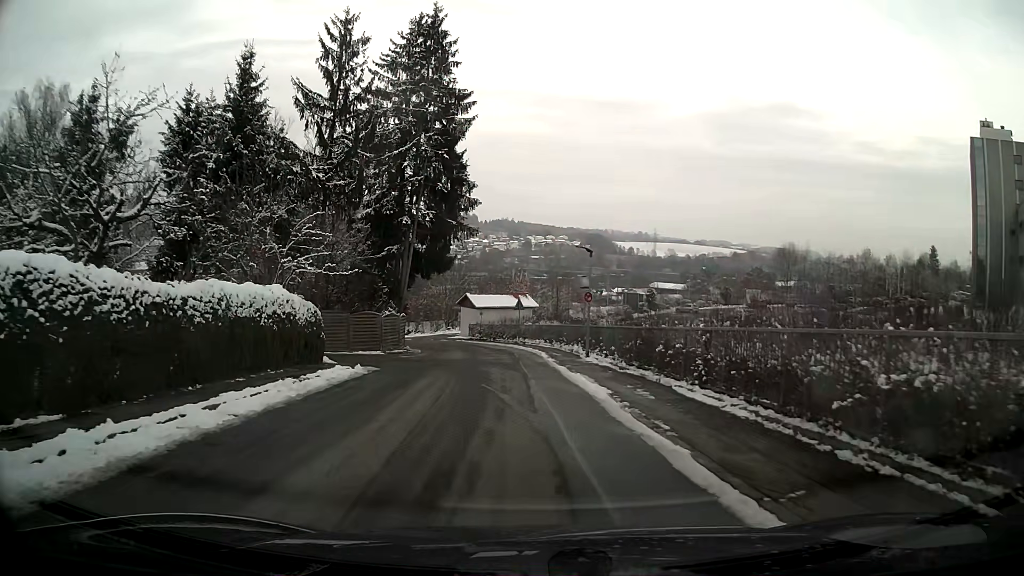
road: residential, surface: asphalt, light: Day
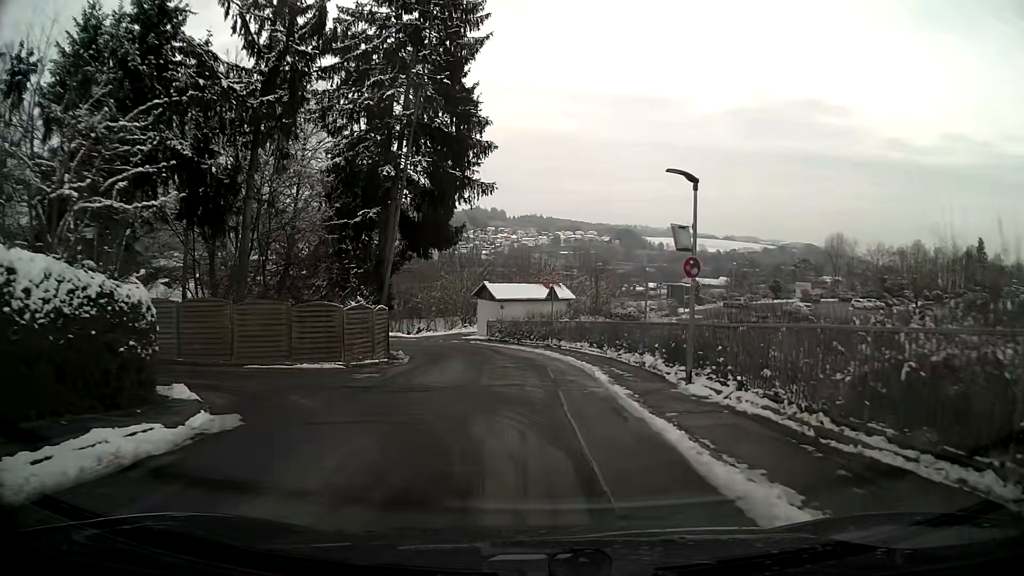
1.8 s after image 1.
(-0.3, +12.0) m; -2°
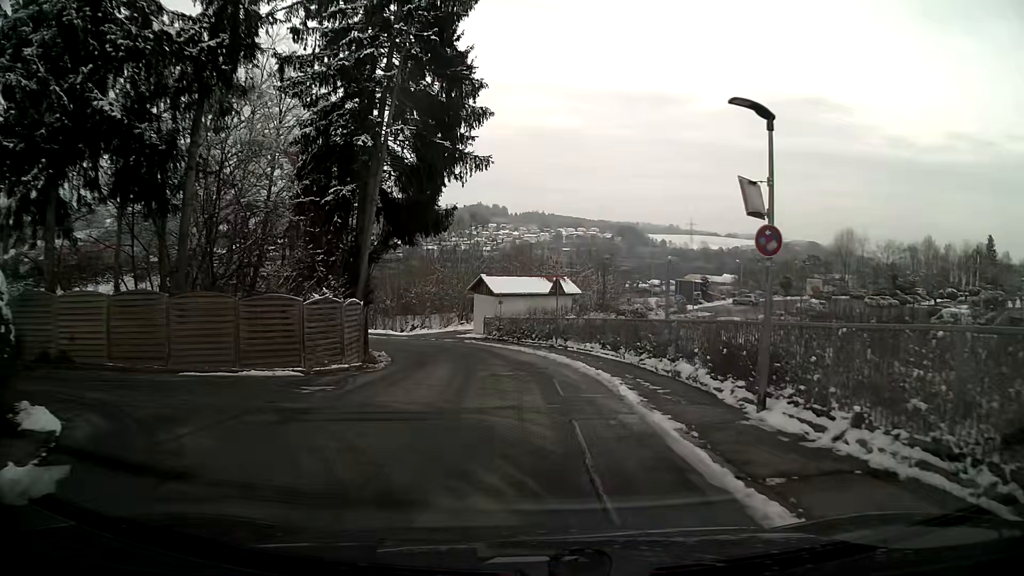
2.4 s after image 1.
(0.0, +4.1) m; 0°
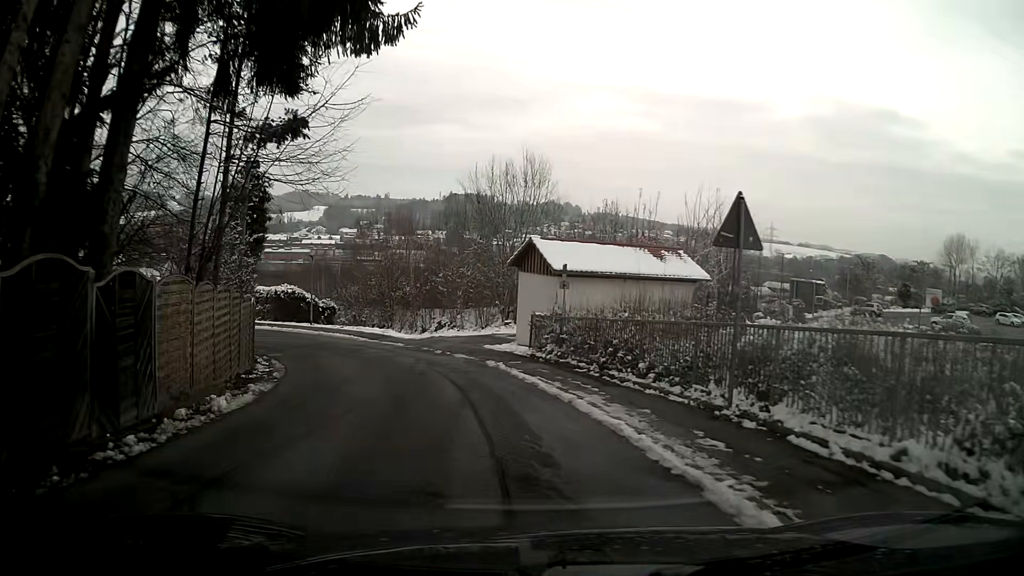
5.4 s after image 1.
(-0.8, +18.9) m; -8°
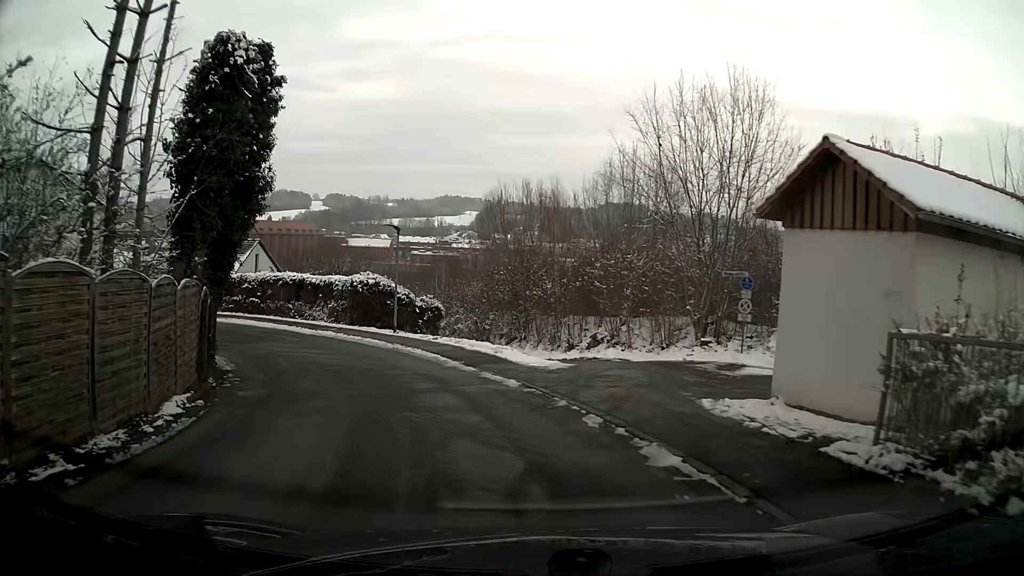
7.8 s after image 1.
(-1.5, +13.8) m; -13°
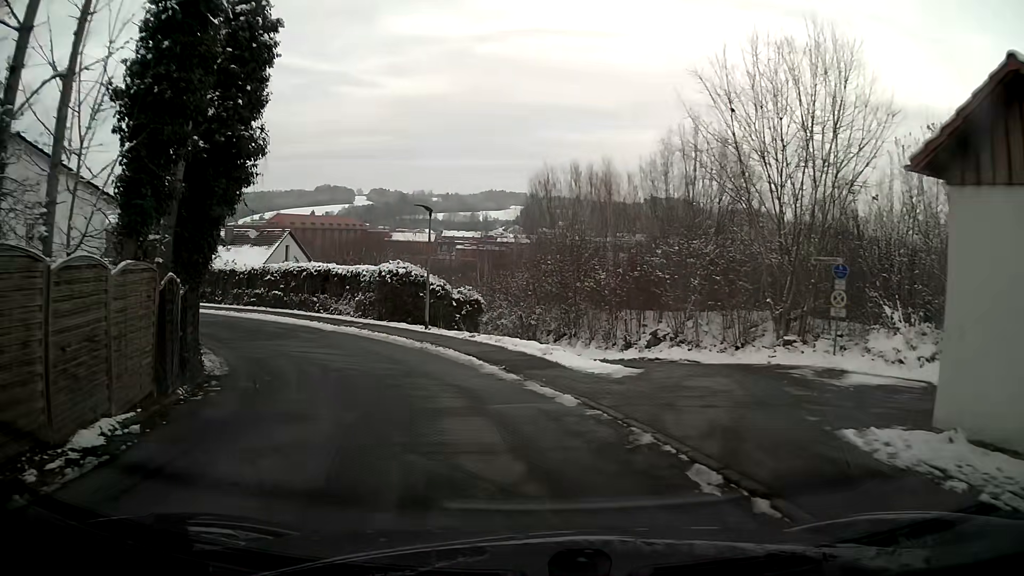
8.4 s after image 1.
(-0.1, +3.4) m; -4°
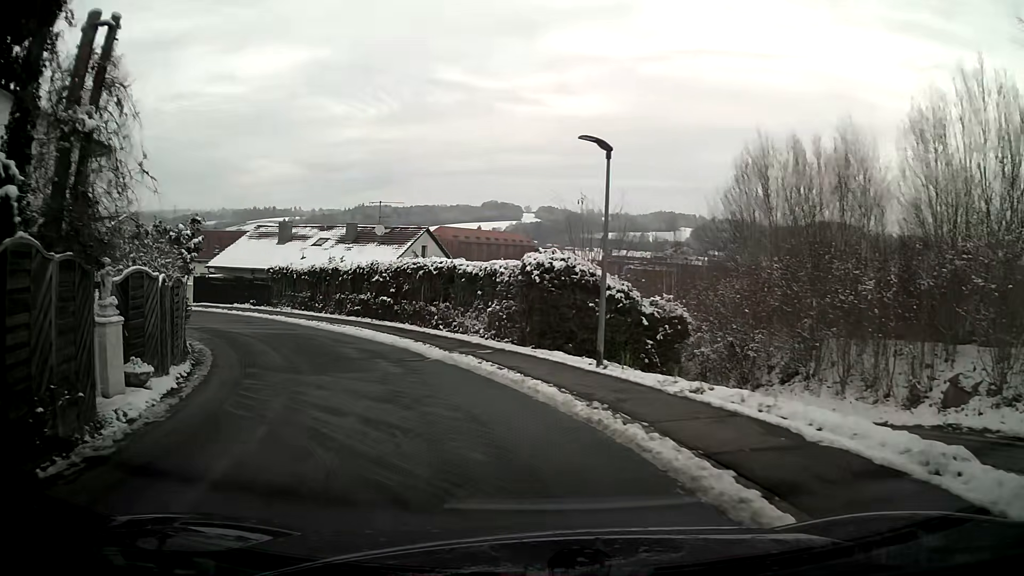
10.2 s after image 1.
(-1.3, +10.2) m; -15°
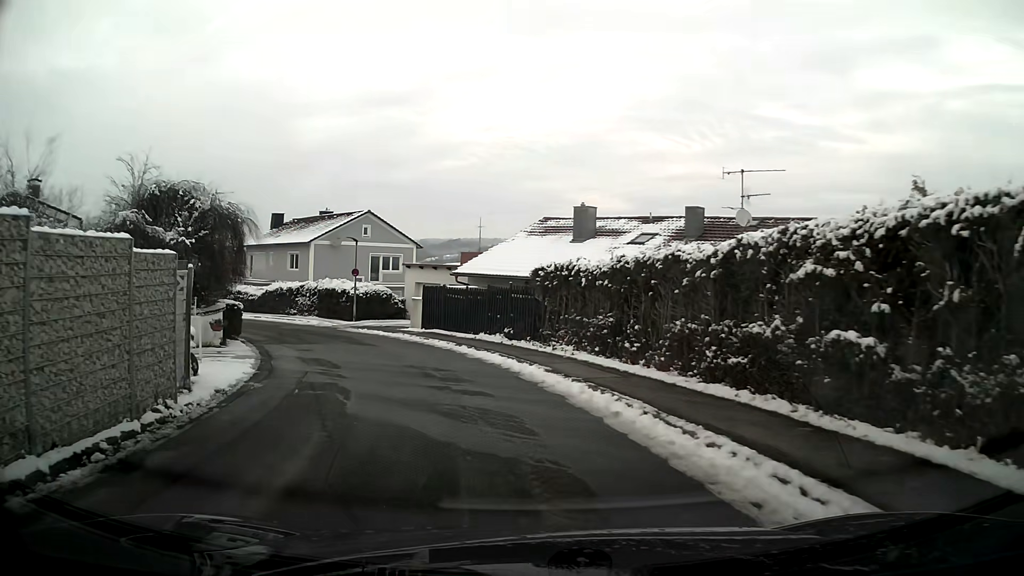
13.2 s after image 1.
(-4.6, +18.1) m; -27°
(-1, +10) (-4, +20) (-8, +28) (-15, +36) (-22, +43) (-30, +49) (-37, +56) (-45, +63) (-51, +70) (-58, +78) m
